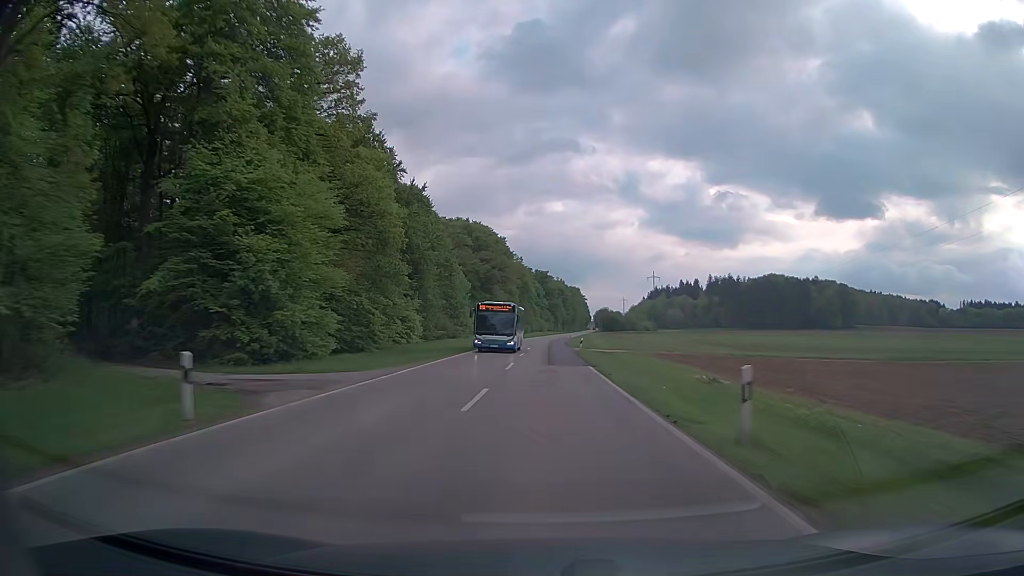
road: secondary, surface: asphalt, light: Day
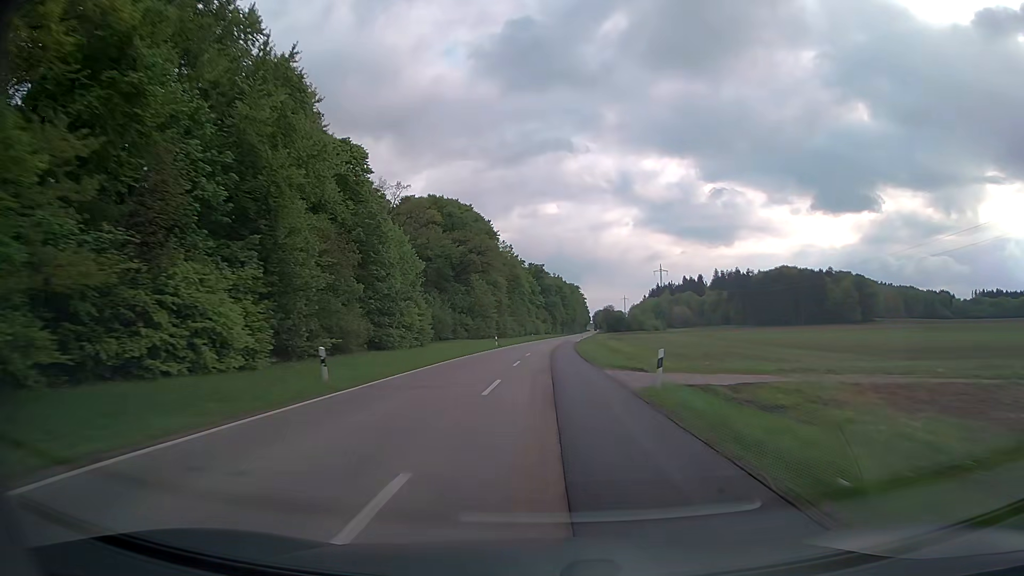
(+0.1, +34.9) m; 0°
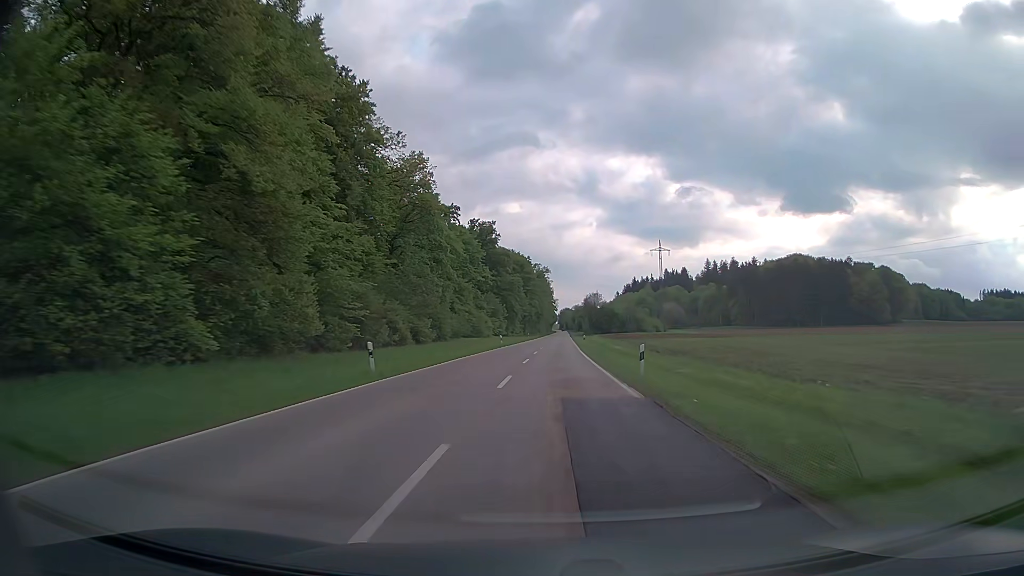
(+2.0, +87.0) m; +3°
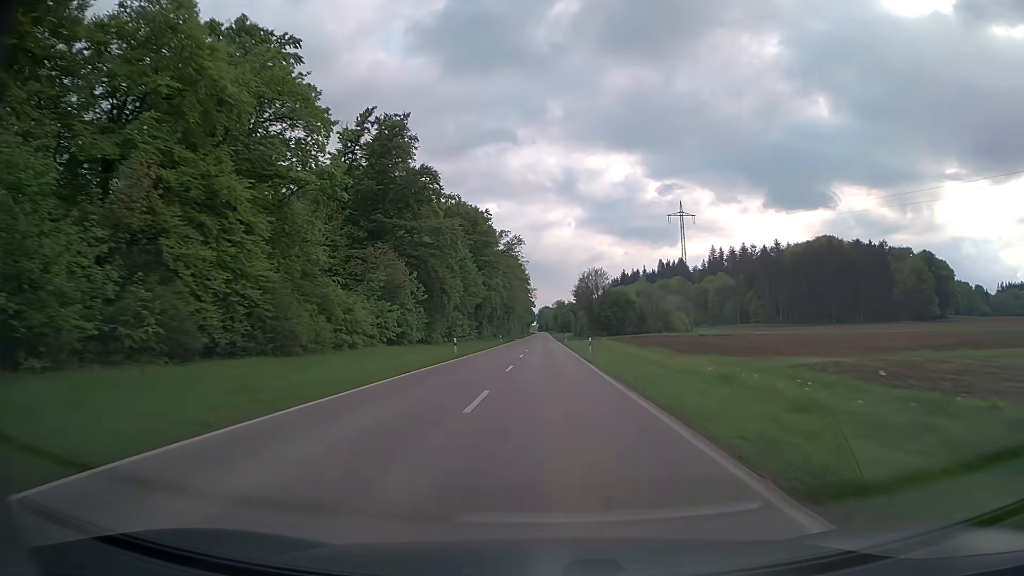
(+1.5, +69.5) m; +2°
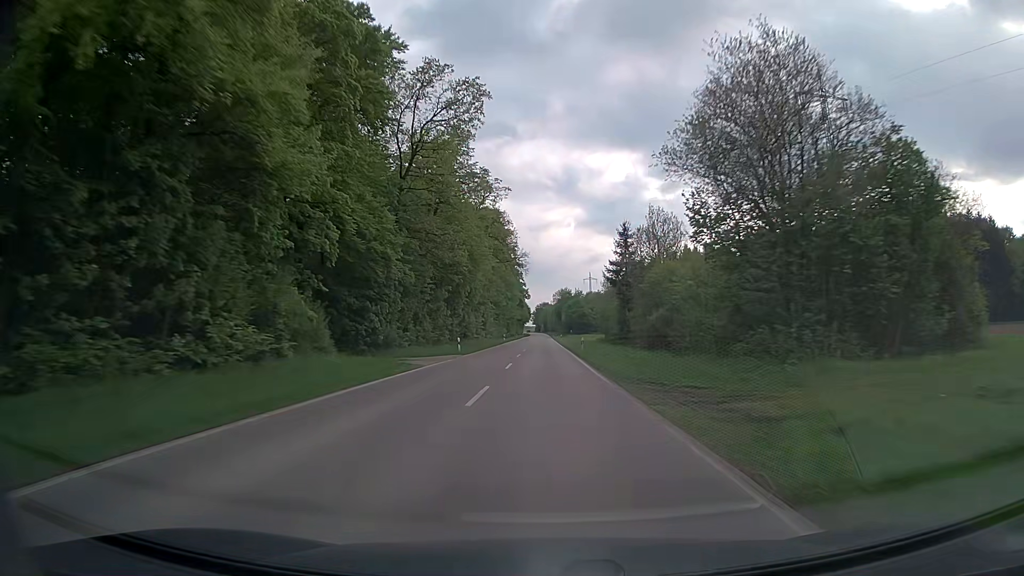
(+0.1, +87.0) m; 0°
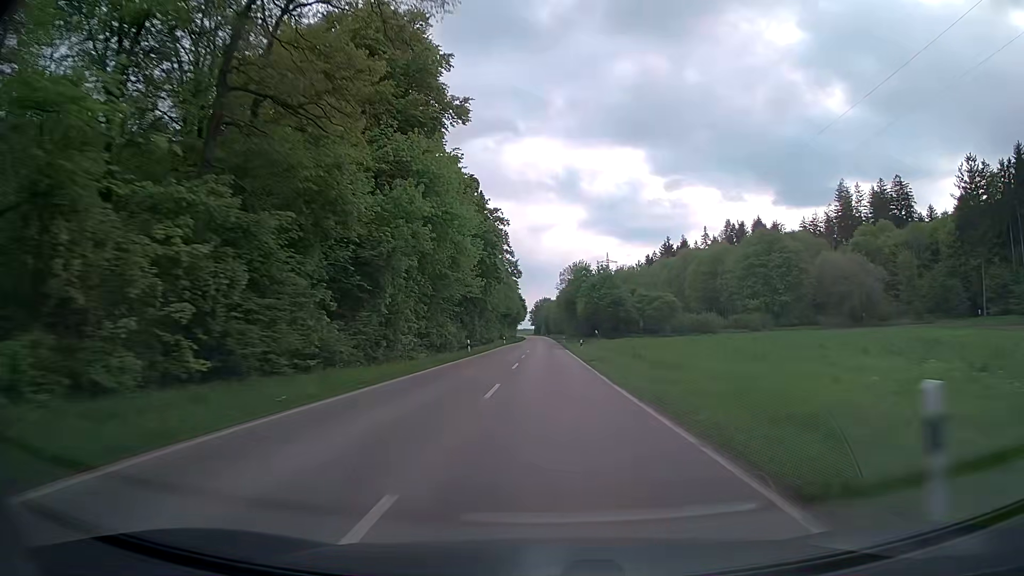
(-0.4, +87.0) m; 0°
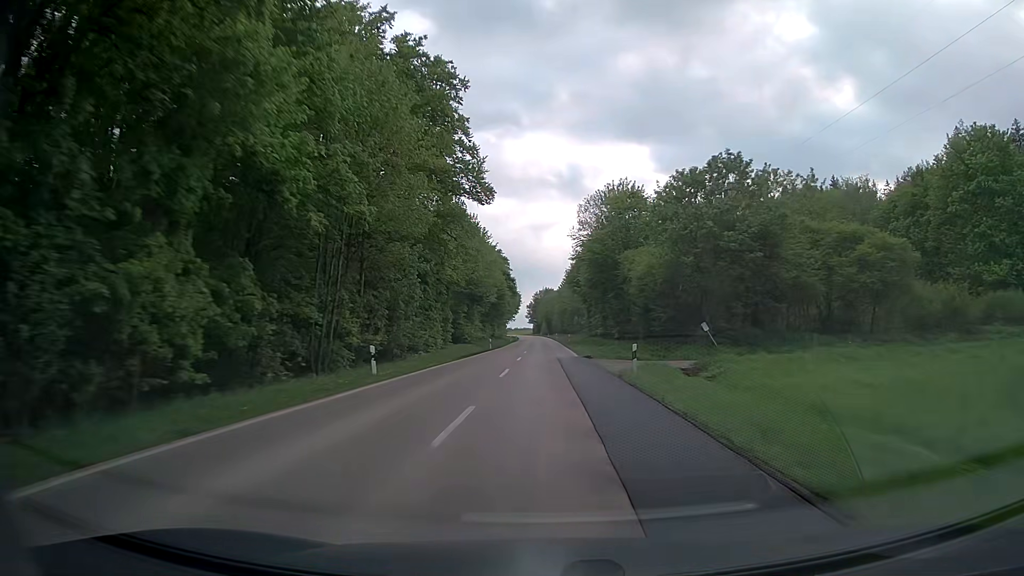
(0.0, +69.6) m; 0°
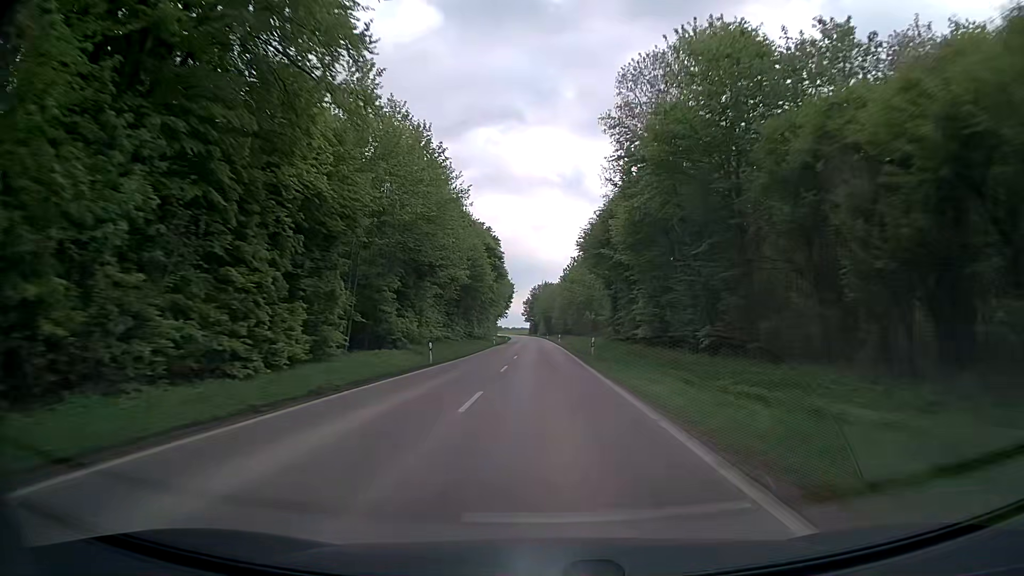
(+0.1, +34.8) m; 0°
(0, +10) (0, +20) (0, +30) (0, +40) (0, +50) (0, +60) (-1, +70) (-1, +80) (-1, +90) (-1, +100) m
